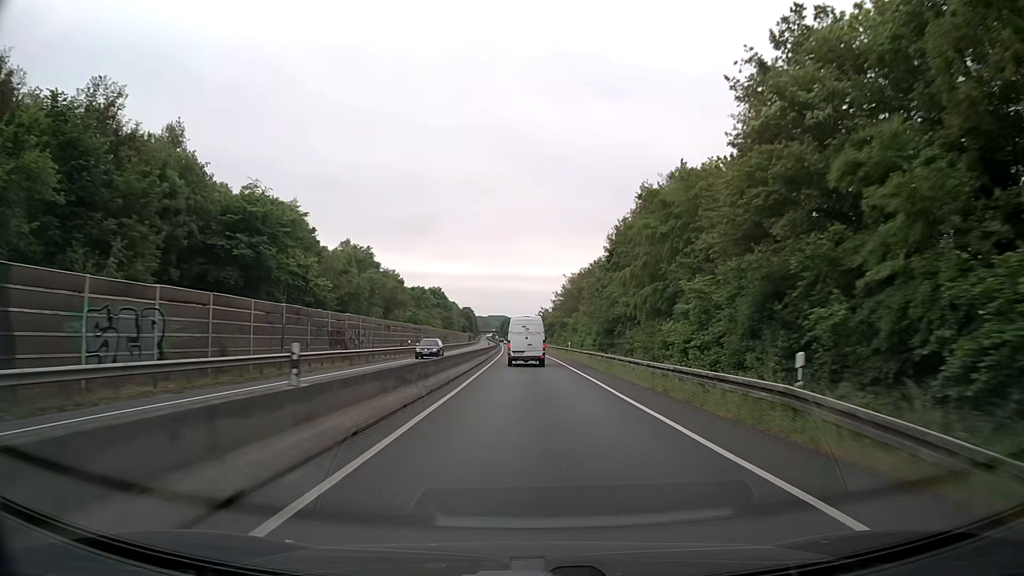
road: trunk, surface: asphalt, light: Day
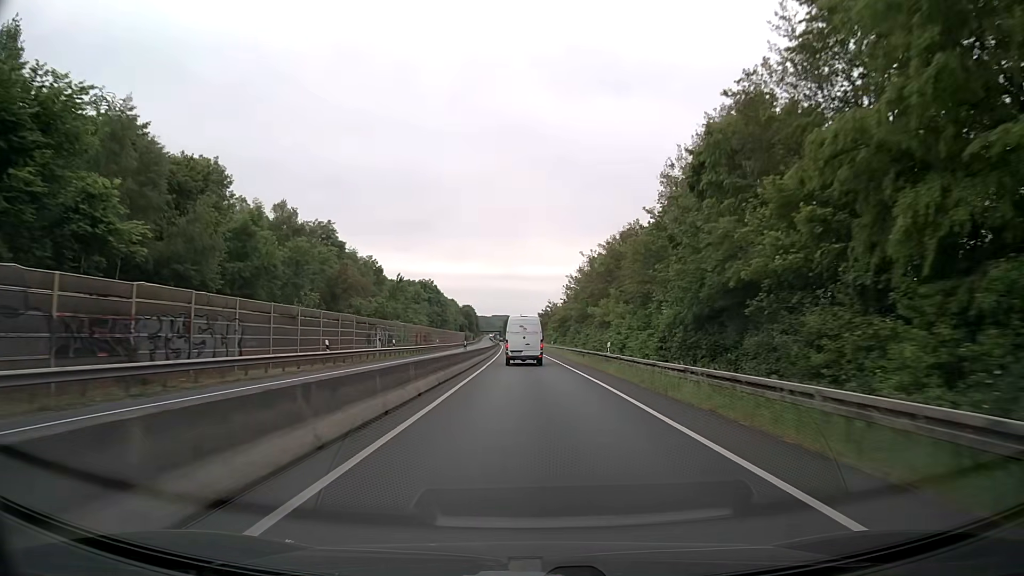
(-0.2, +25.6) m; 0°
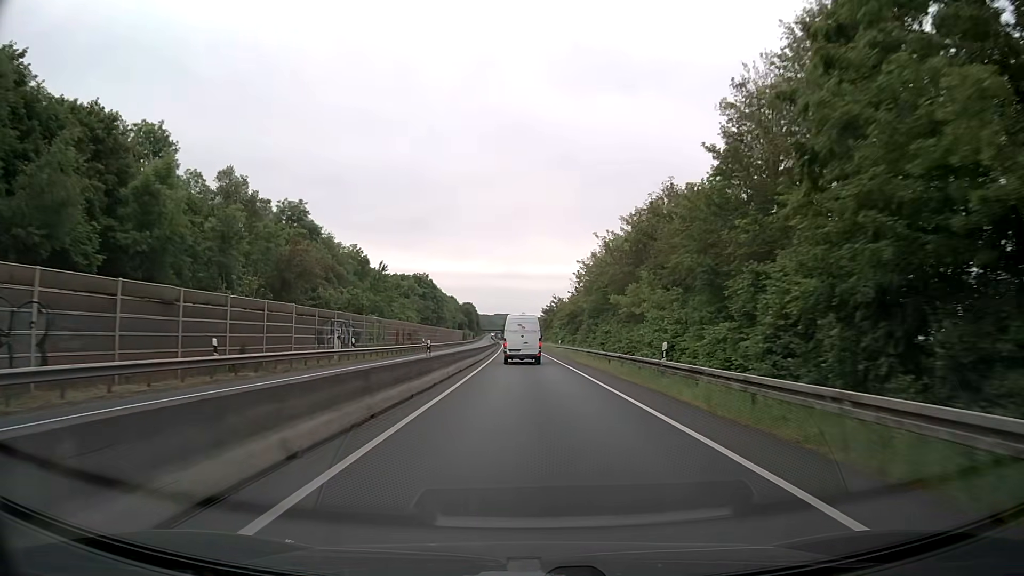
(0.0, +12.9) m; -1°
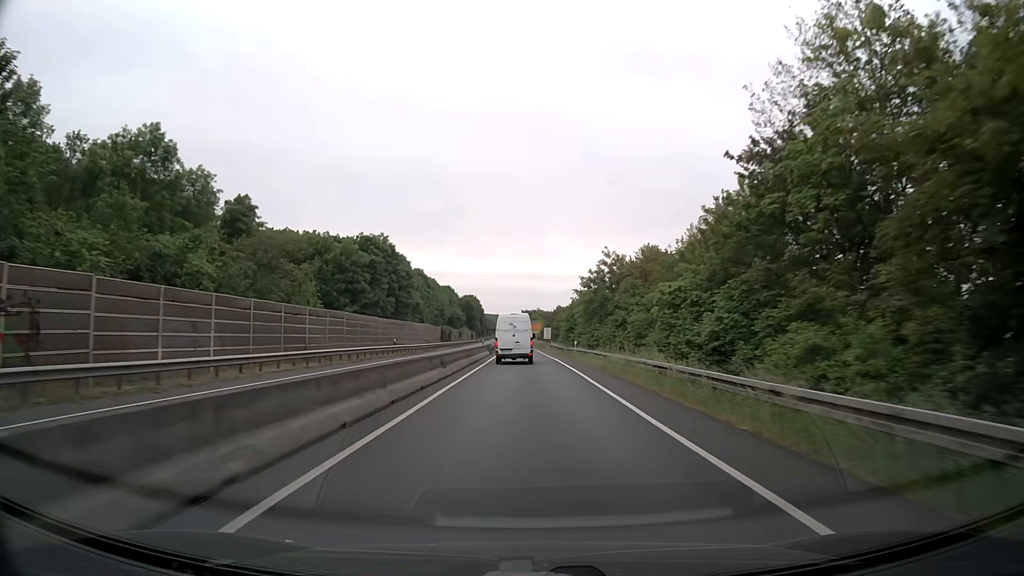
(-0.5, +65.9) m; -1°
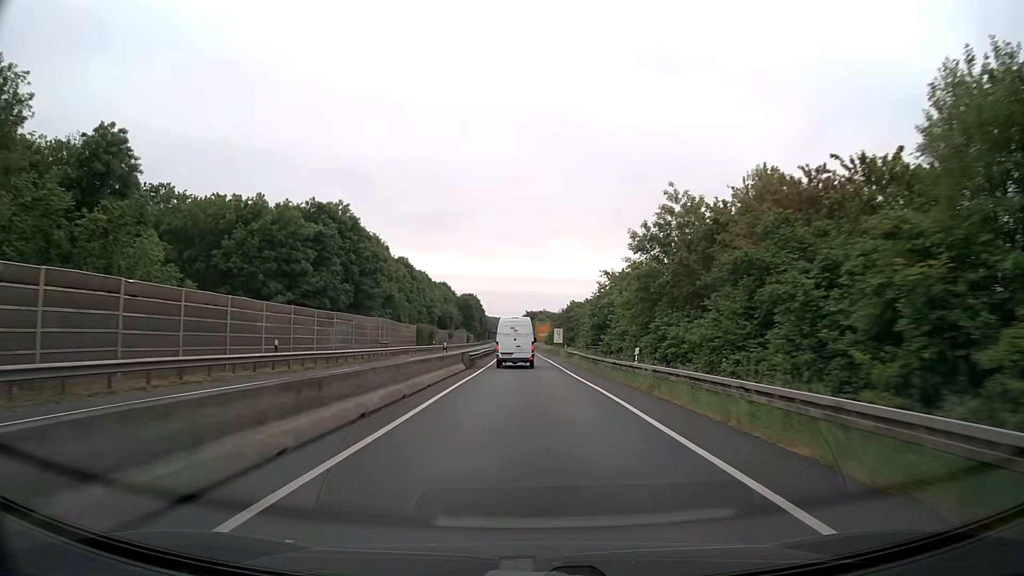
(-0.2, +26.6) m; -1°
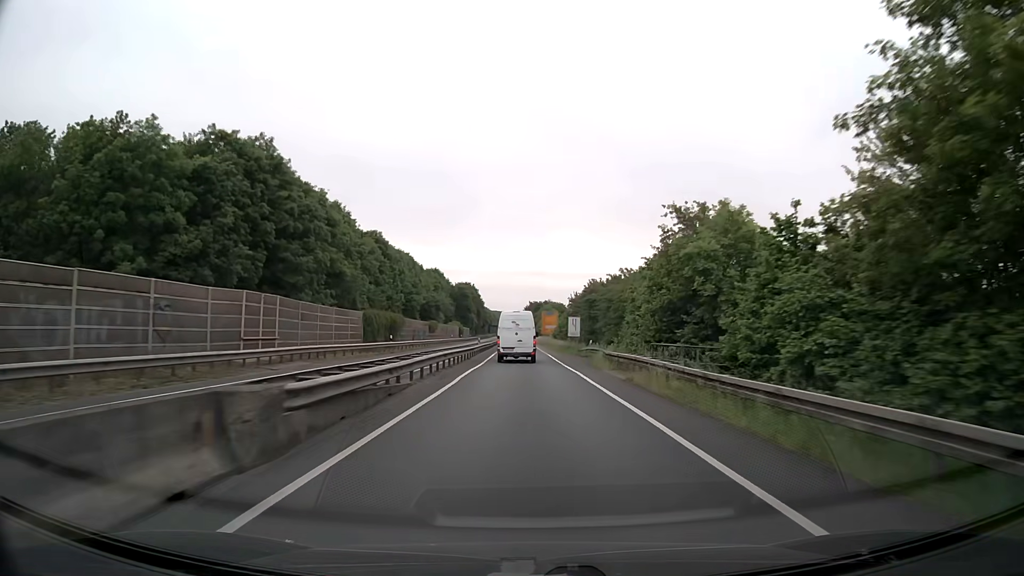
(-0.1, +26.6) m; 0°
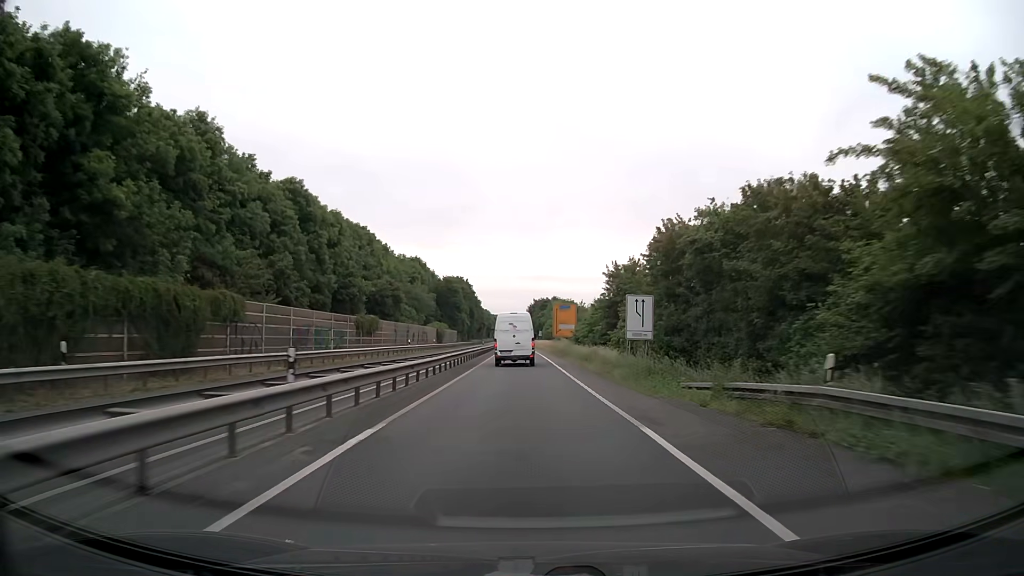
(+0.1, +39.6) m; 0°
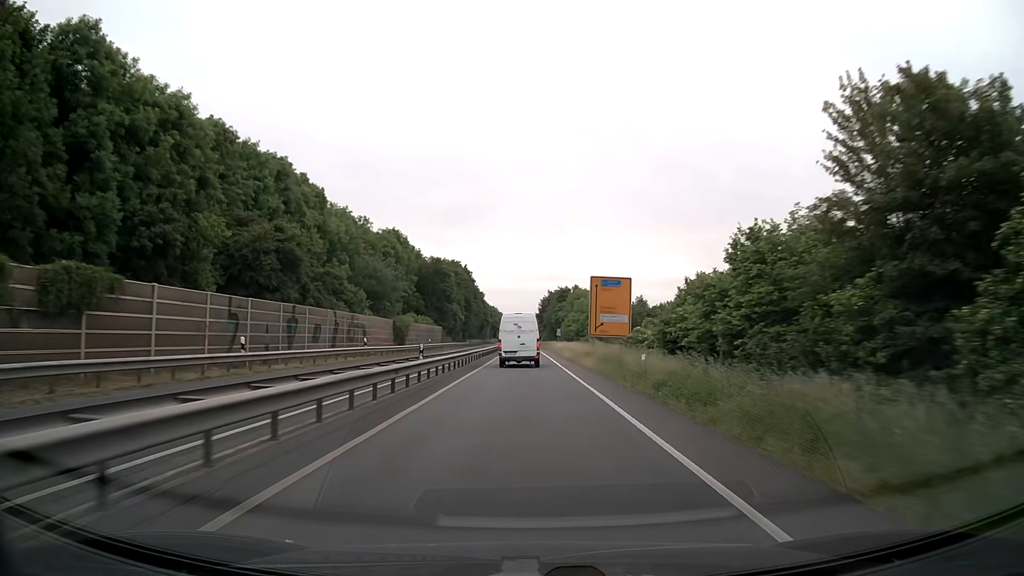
(-0.5, +38.9) m; -1°
